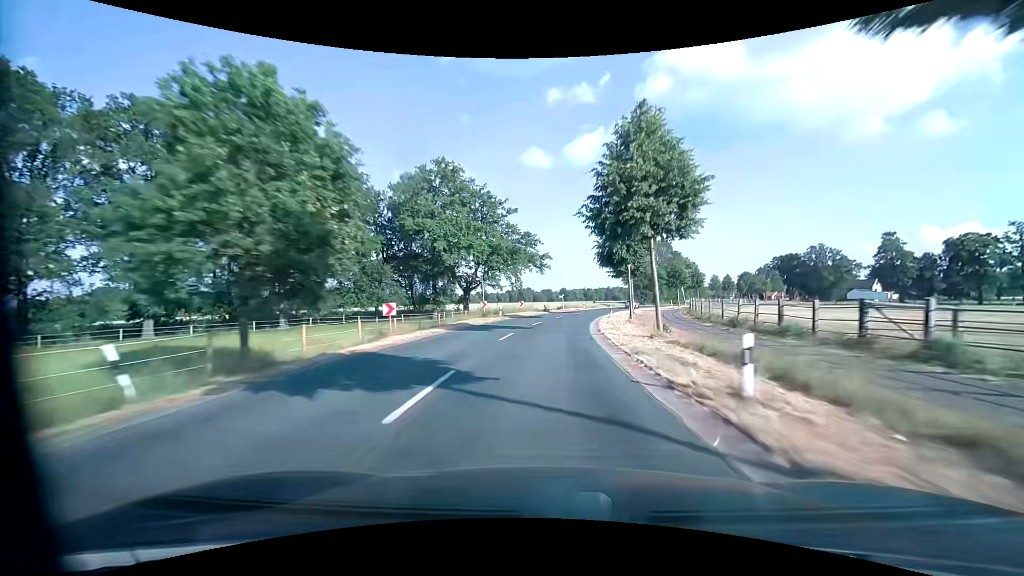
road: secondary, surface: asphalt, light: Day
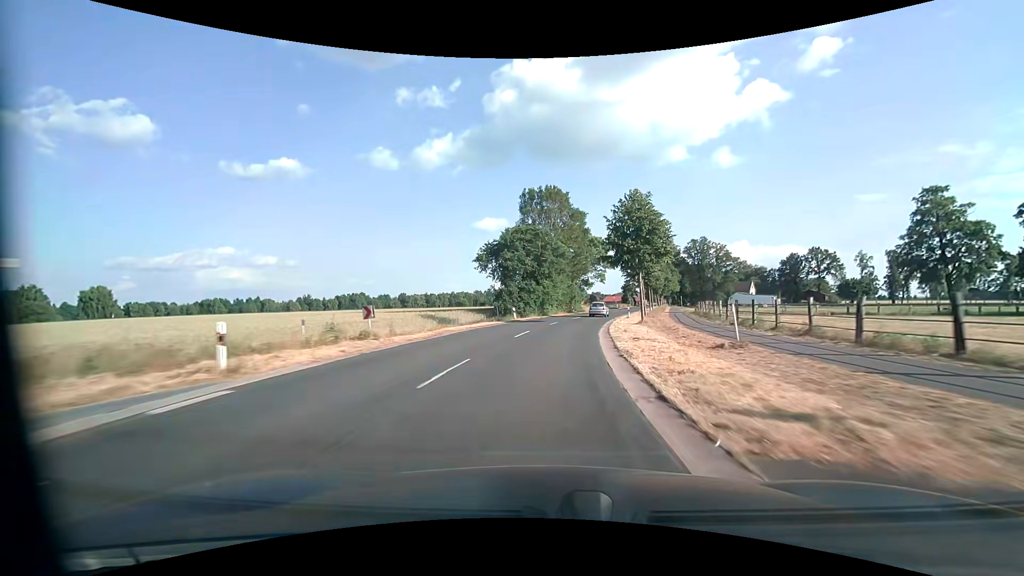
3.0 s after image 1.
(+9.2, +67.7) m; +18°
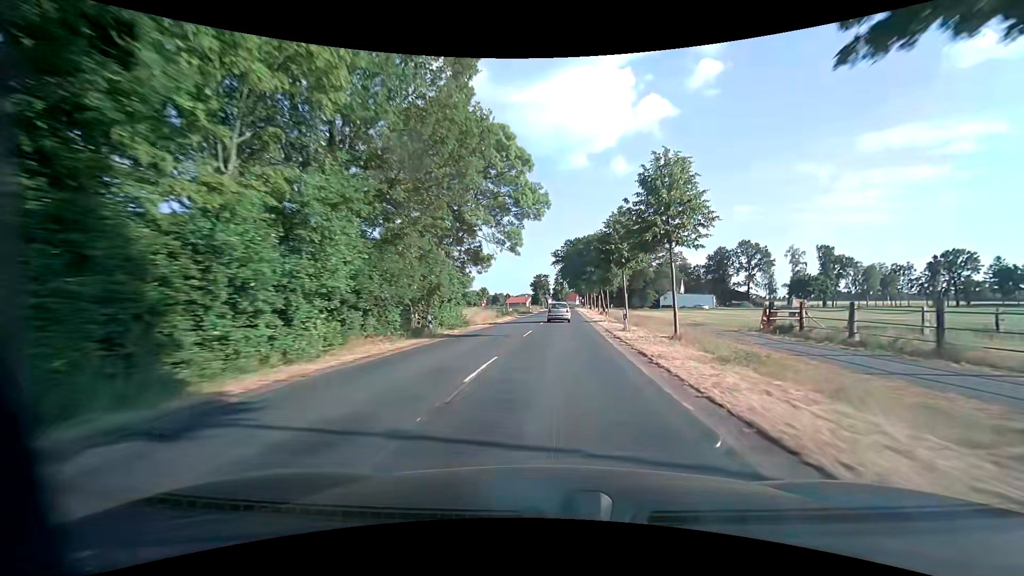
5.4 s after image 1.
(+4.6, +46.0) m; +11°
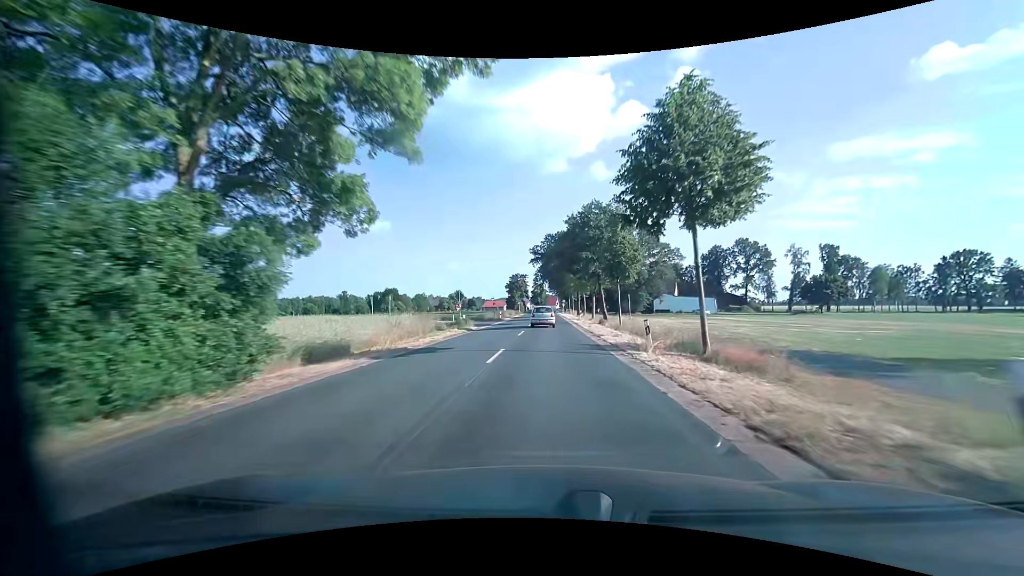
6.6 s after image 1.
(+0.5, +20.4) m; +2°
(0, +10) (0, +20) (0, +30) (0, +40) (0, +50) (0, +60) (0, +70) (0, +80) (+1, +90) (+1, +100) m
